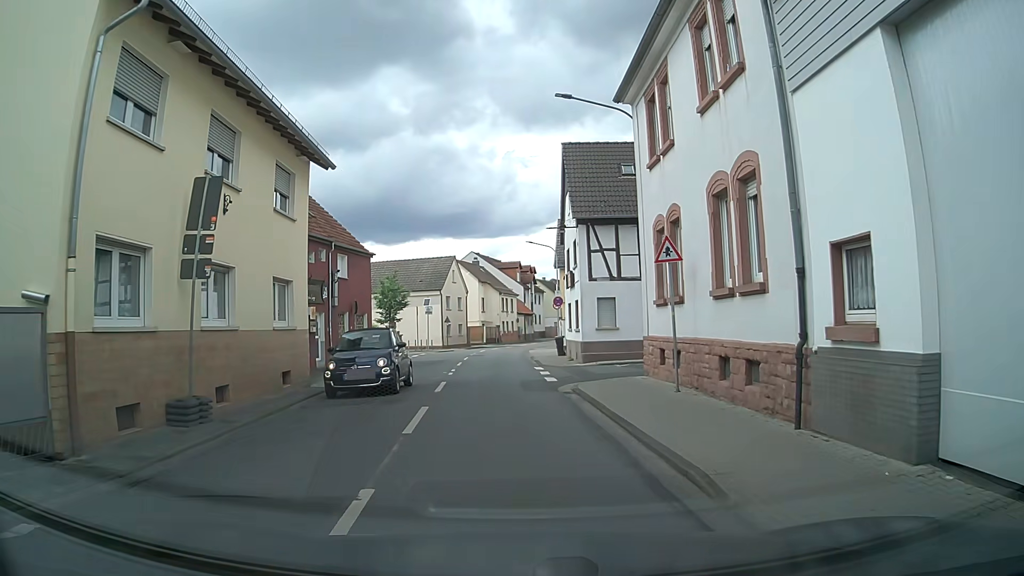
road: tertiary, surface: asphalt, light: Day
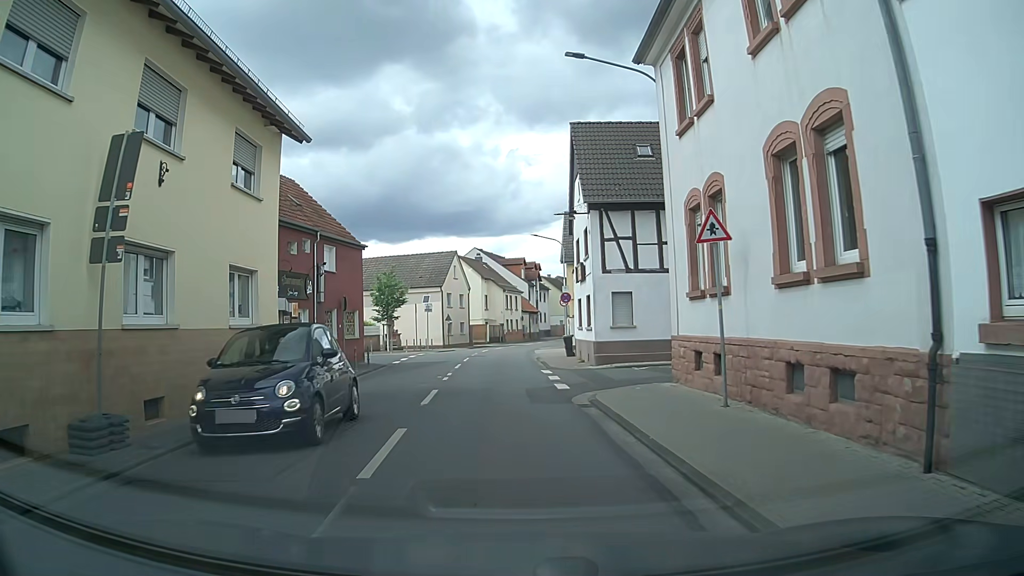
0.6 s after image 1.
(0.0, +2.9) m; +1°
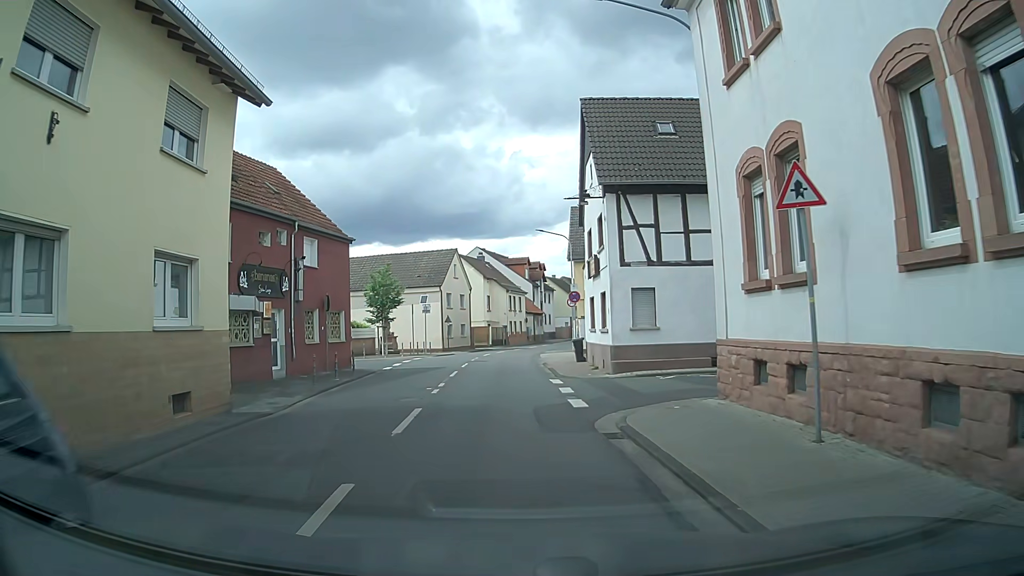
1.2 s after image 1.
(0.0, +3.3) m; 0°
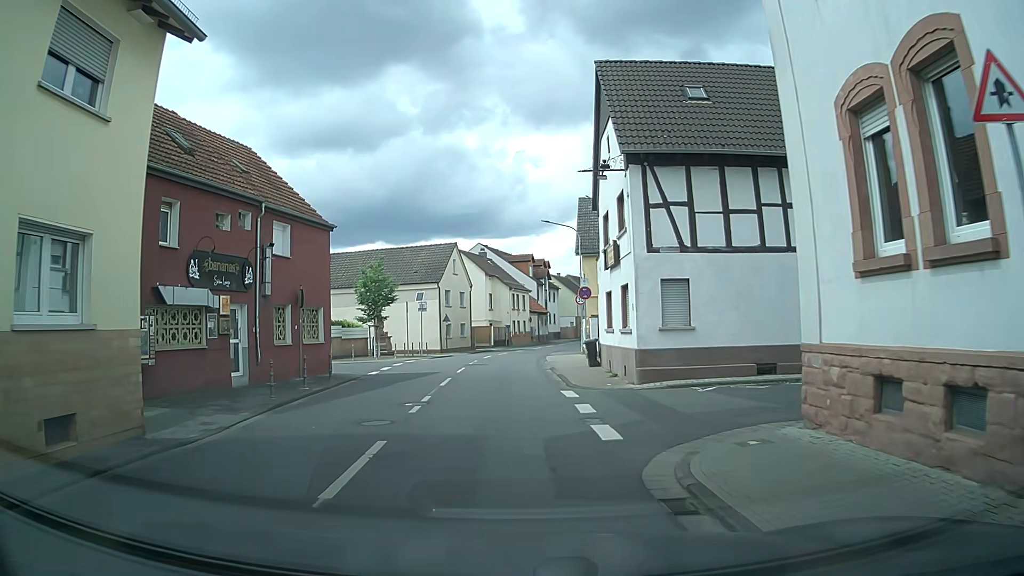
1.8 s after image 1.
(0.0, +3.6) m; +1°
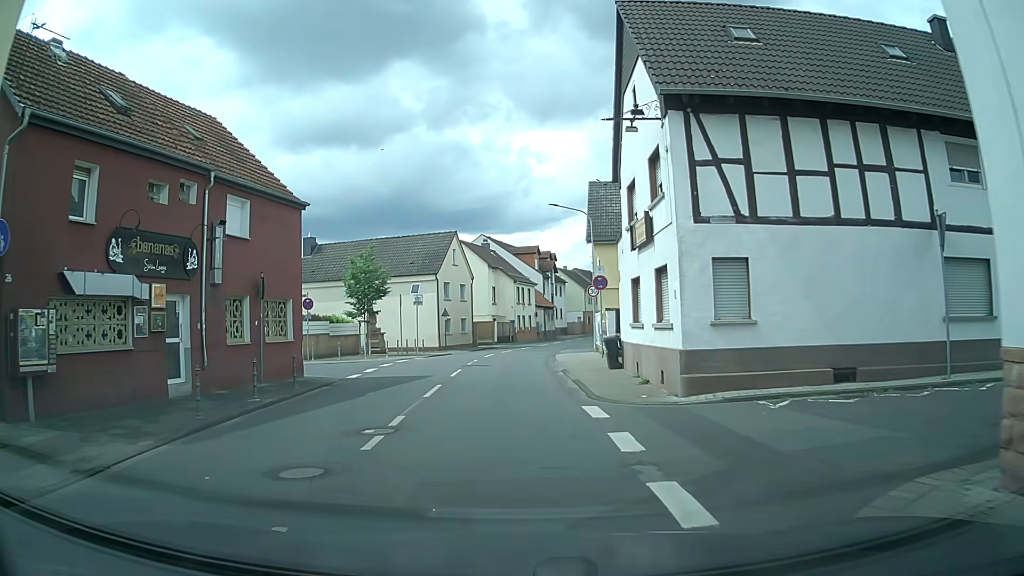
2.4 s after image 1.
(-0.1, +4.0) m; -2°
